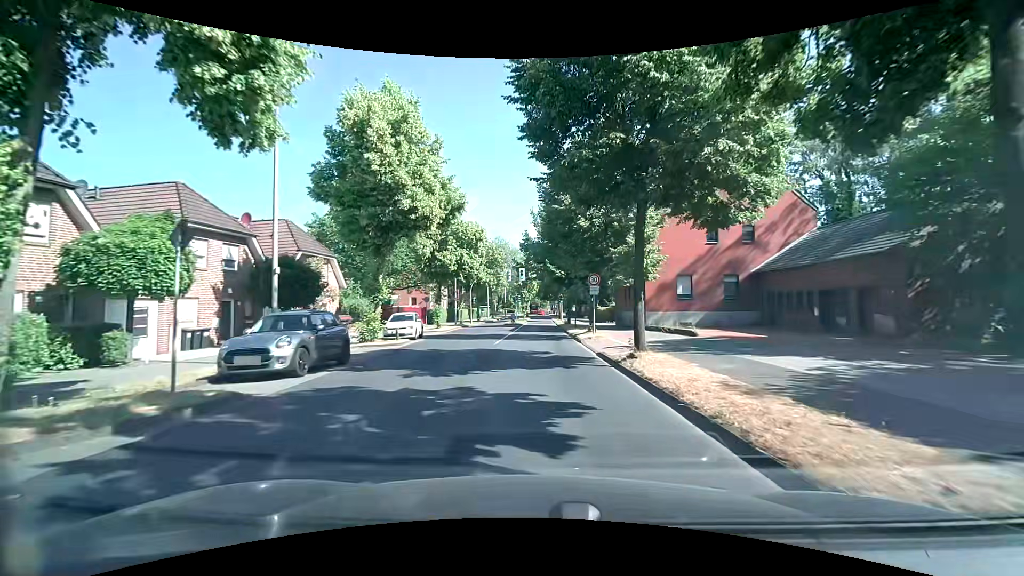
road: tertiary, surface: asphalt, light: Day
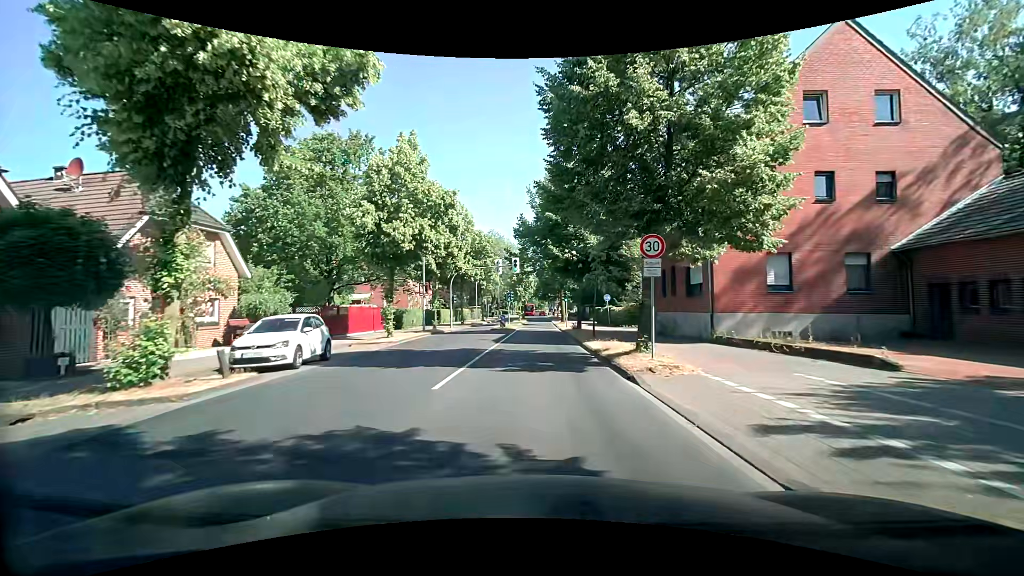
(-0.2, +12.7) m; 0°
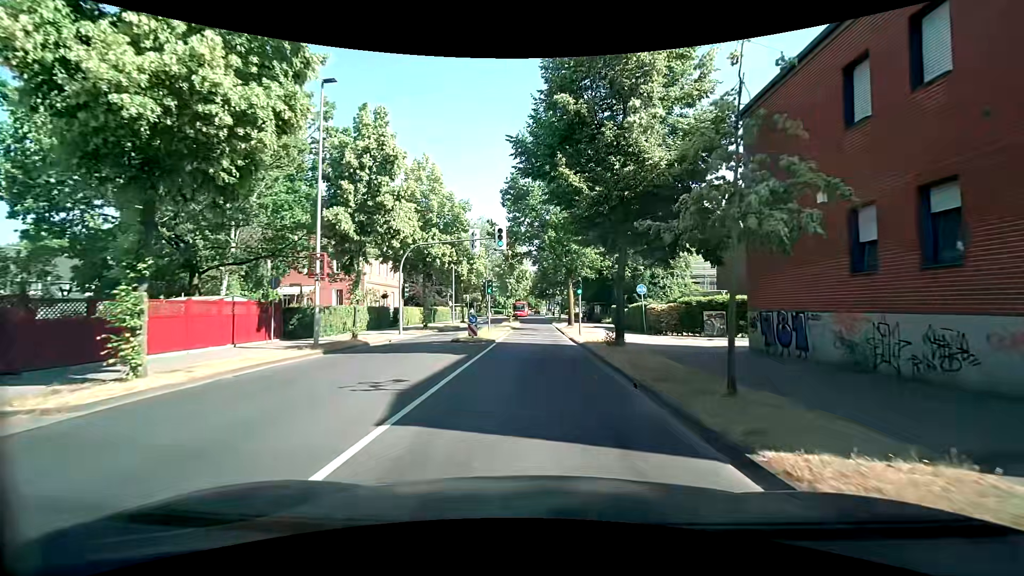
(-0.3, +16.9) m; -1°
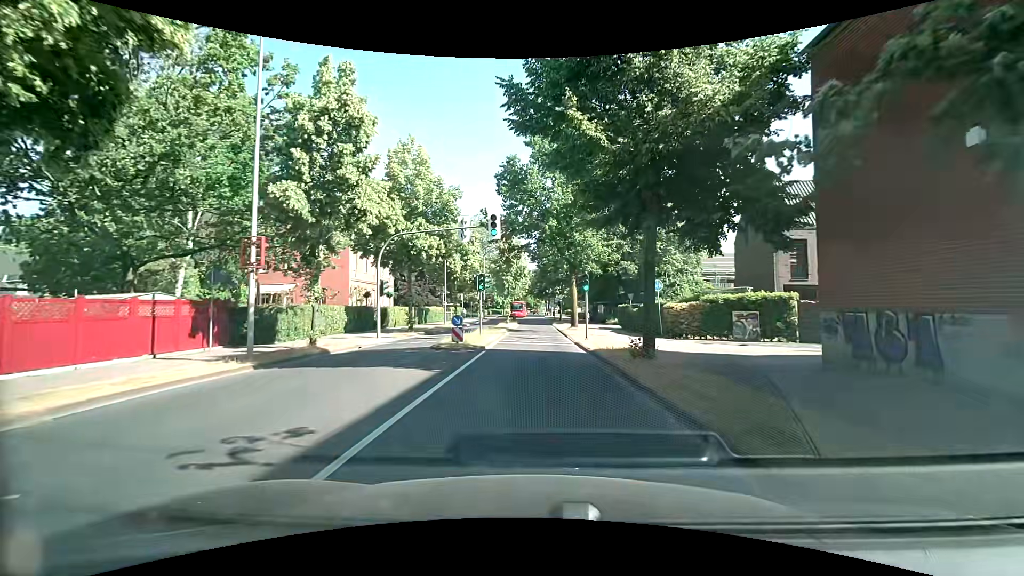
(+0.1, +4.2) m; +1°
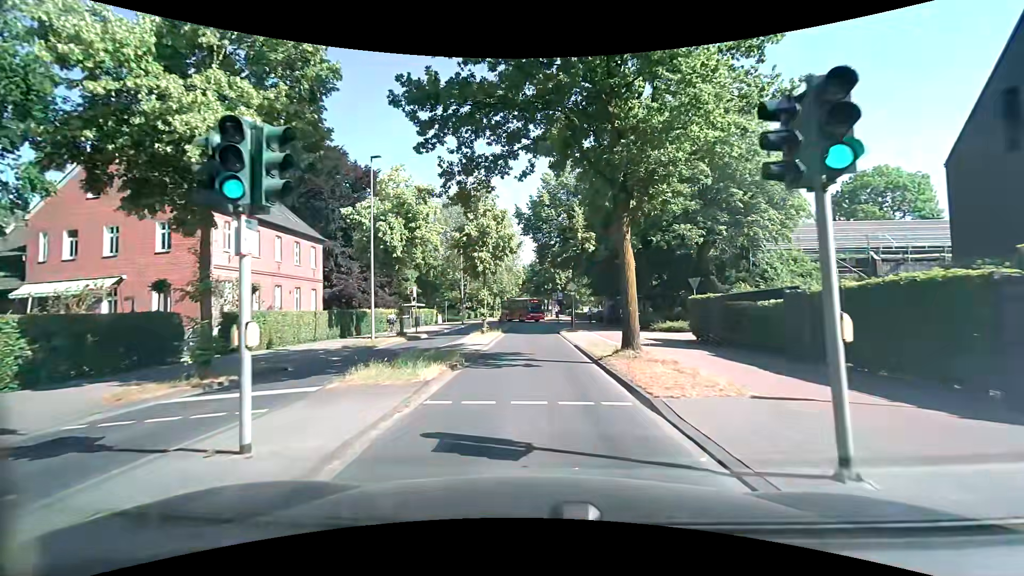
(+0.1, +20.7) m; +1°
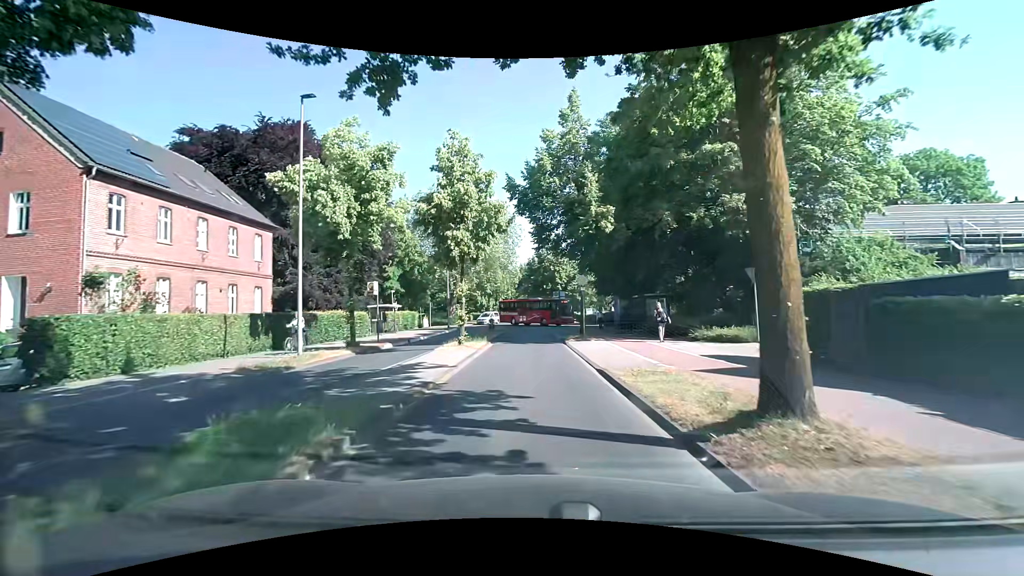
(0.0, +8.2) m; 0°
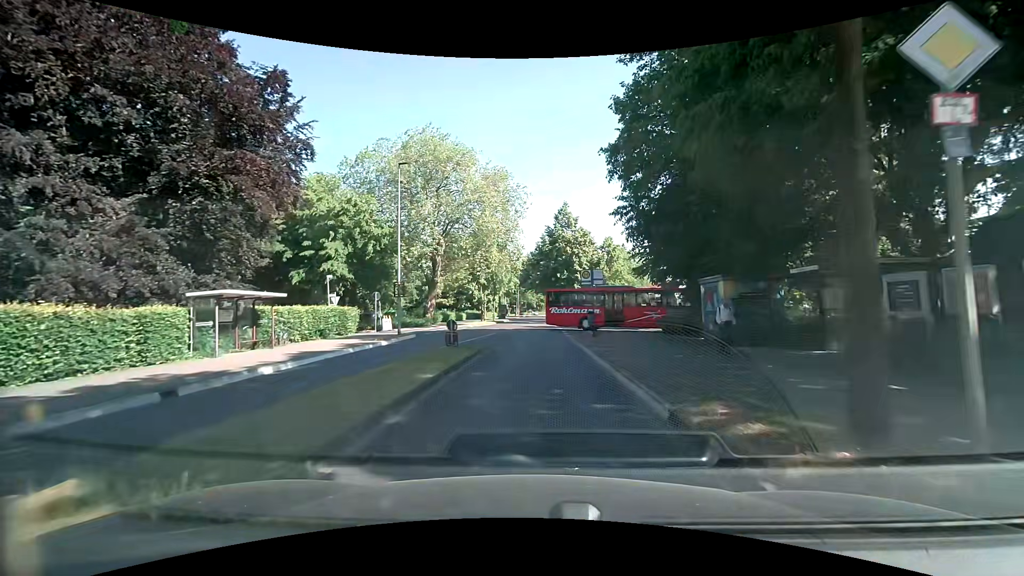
(-0.2, +20.9) m; -2°
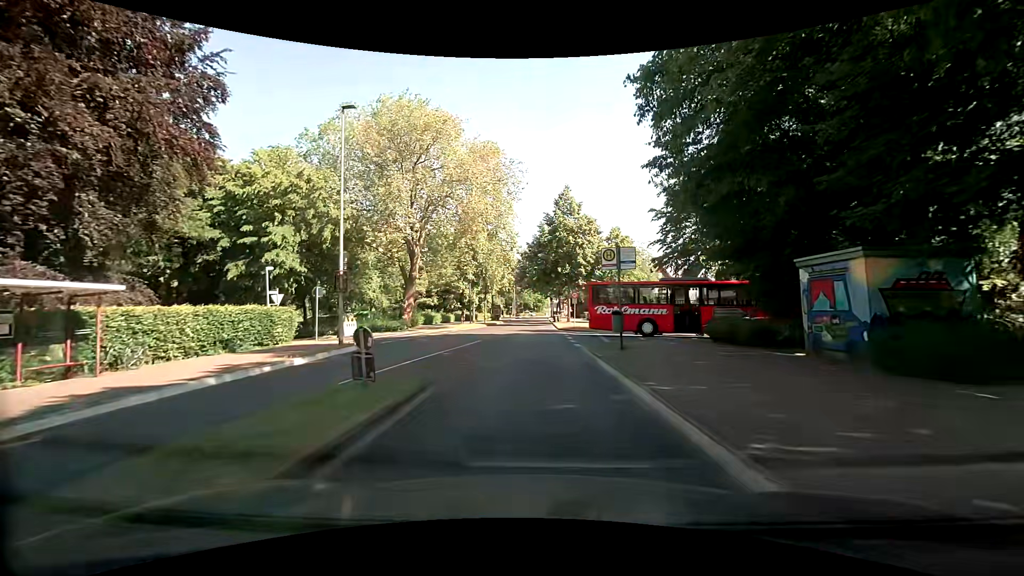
(+0.1, +8.5) m; +1°
(0, +10) (0, +20) (0, +30) (0, +40) (0, +50) (+1, +60) (+1, +70) (+1, +80) (+1, +90) (+1, +100) m
